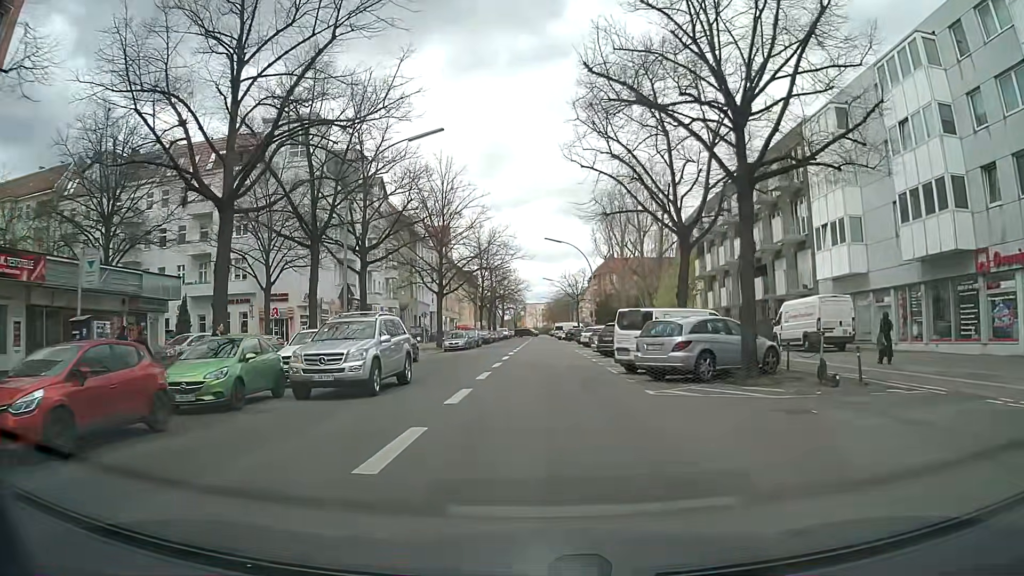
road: secondary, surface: asphalt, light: Day
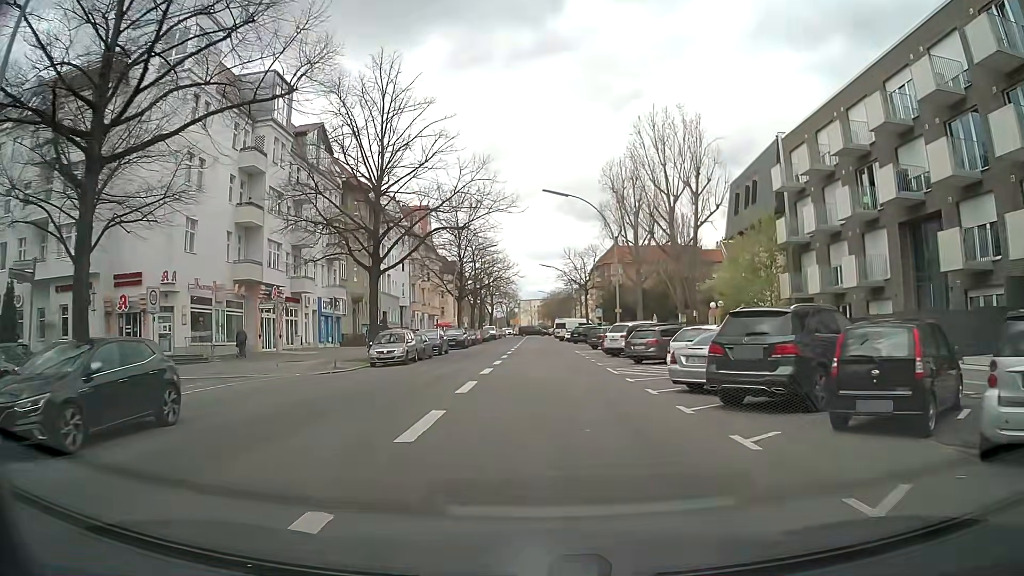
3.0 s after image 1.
(+0.1, +22.3) m; 0°
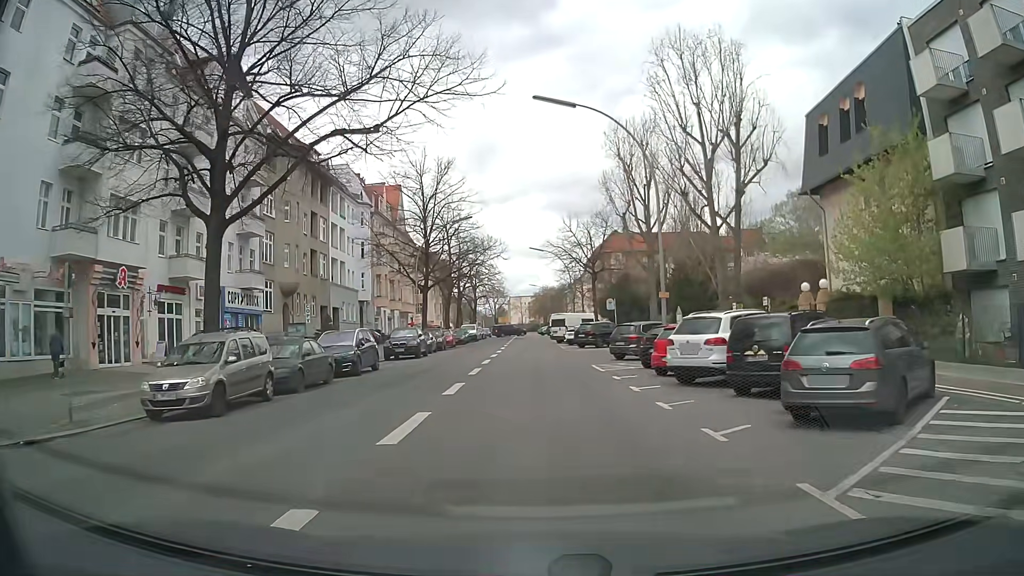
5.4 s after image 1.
(+0.2, +17.8) m; +1°
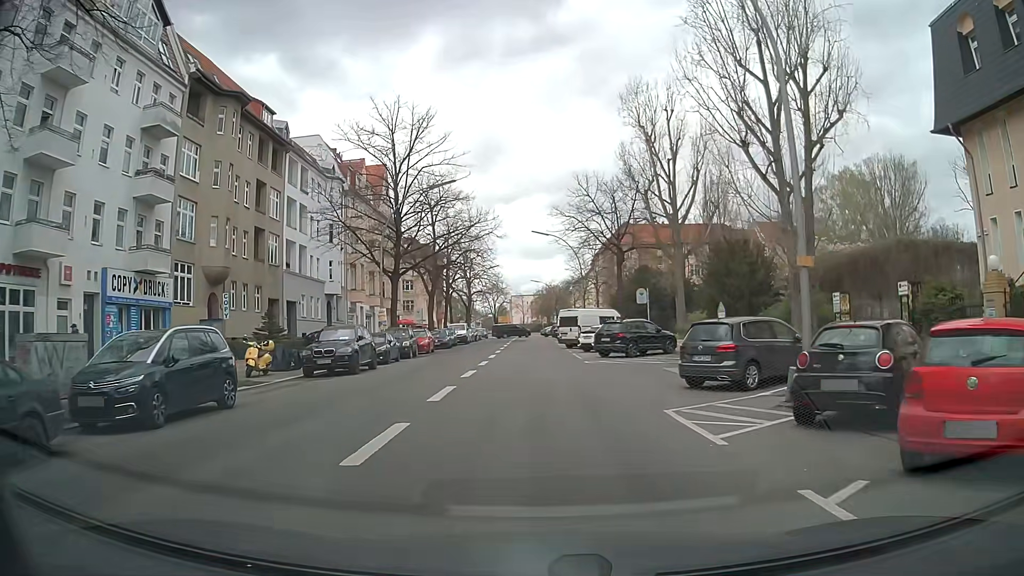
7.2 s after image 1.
(-0.1, +13.4) m; 0°
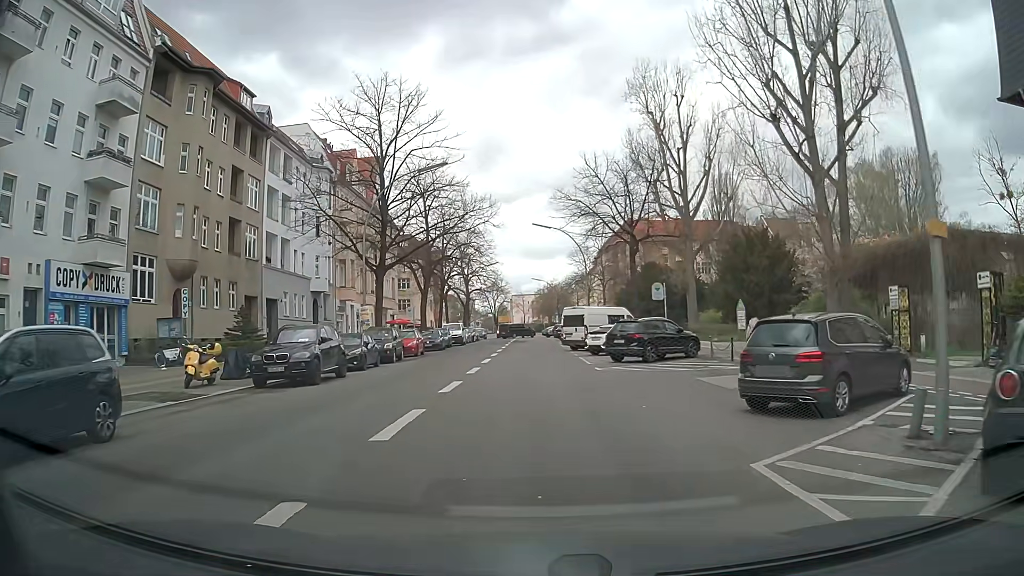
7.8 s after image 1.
(0.0, +4.5) m; 0°
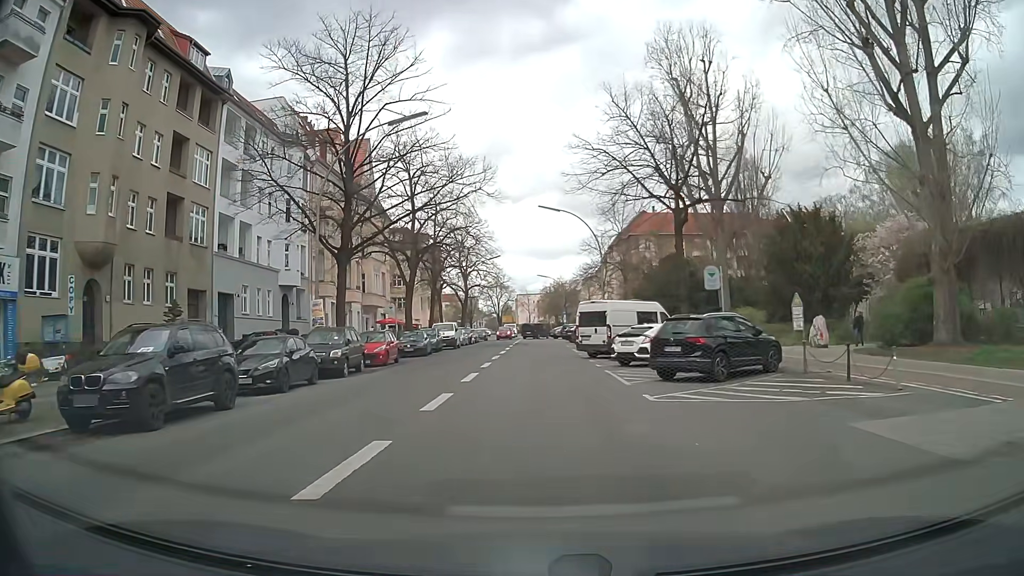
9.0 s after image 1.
(-0.1, +8.9) m; -1°
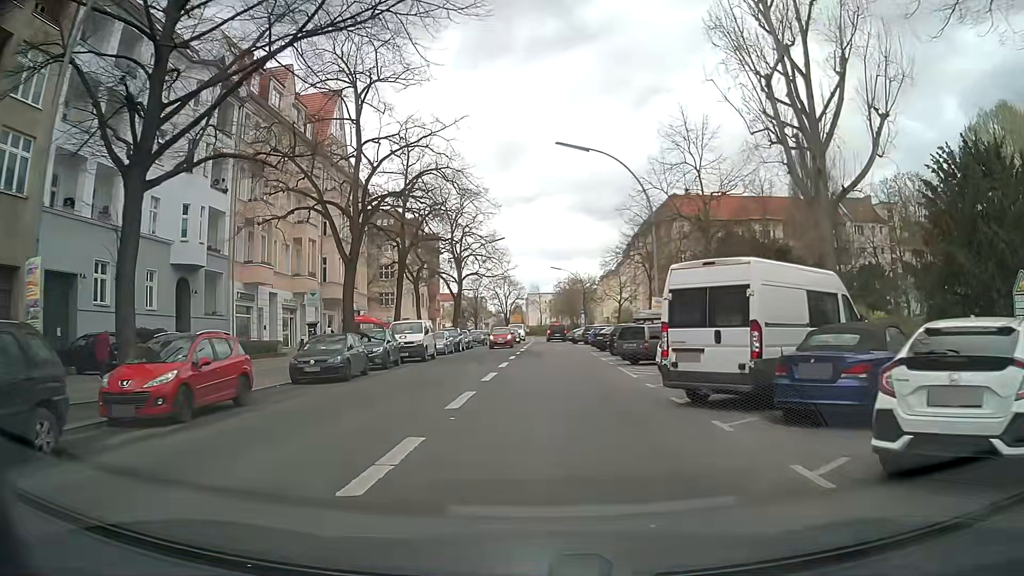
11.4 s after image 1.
(-0.2, +17.8) m; -1°
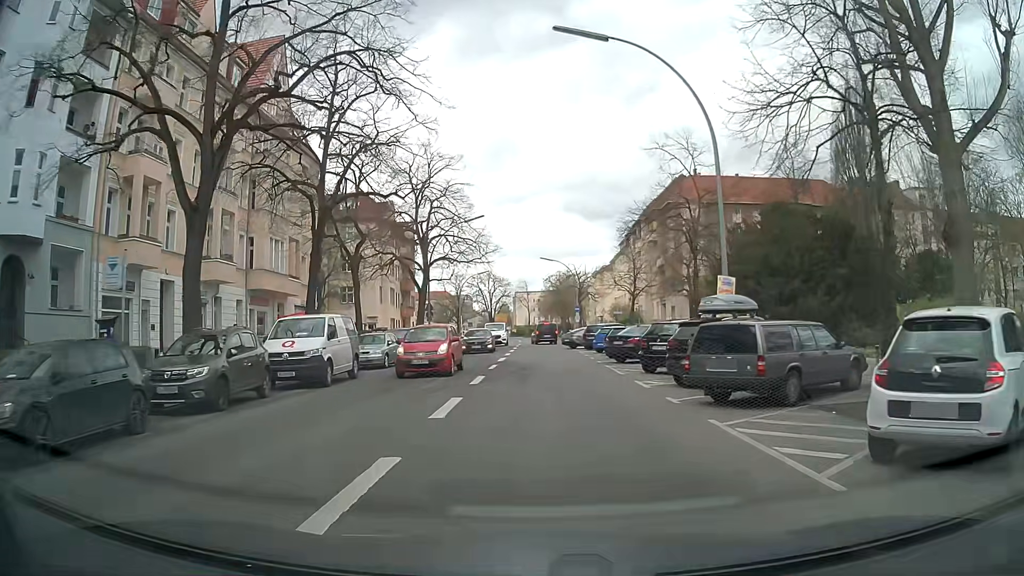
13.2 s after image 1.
(+0.2, +13.3) m; +2°
(0, +10) (0, +20) (0, +30) (0, +40) (0, +50) (0, +60) (0, +70) (0, +80) (-1, +90) (-3, +100) m
